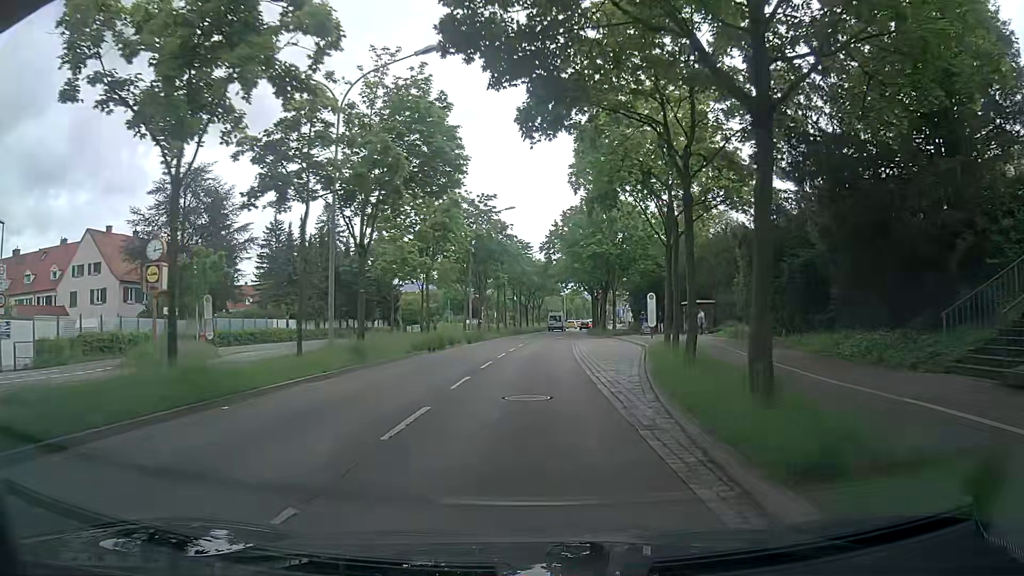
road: primary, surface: asphalt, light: Day
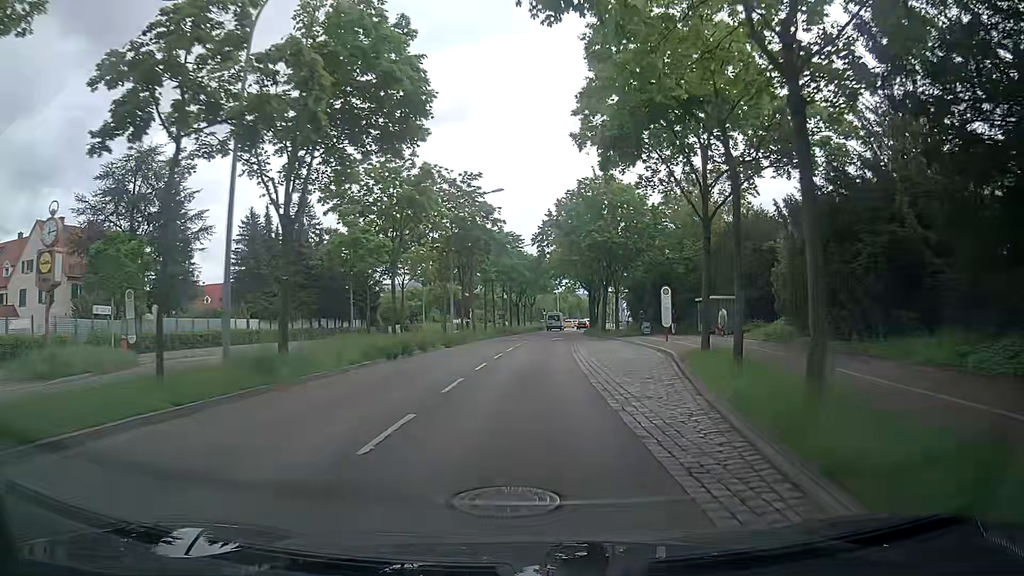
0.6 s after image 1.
(+0.1, +6.9) m; +1°
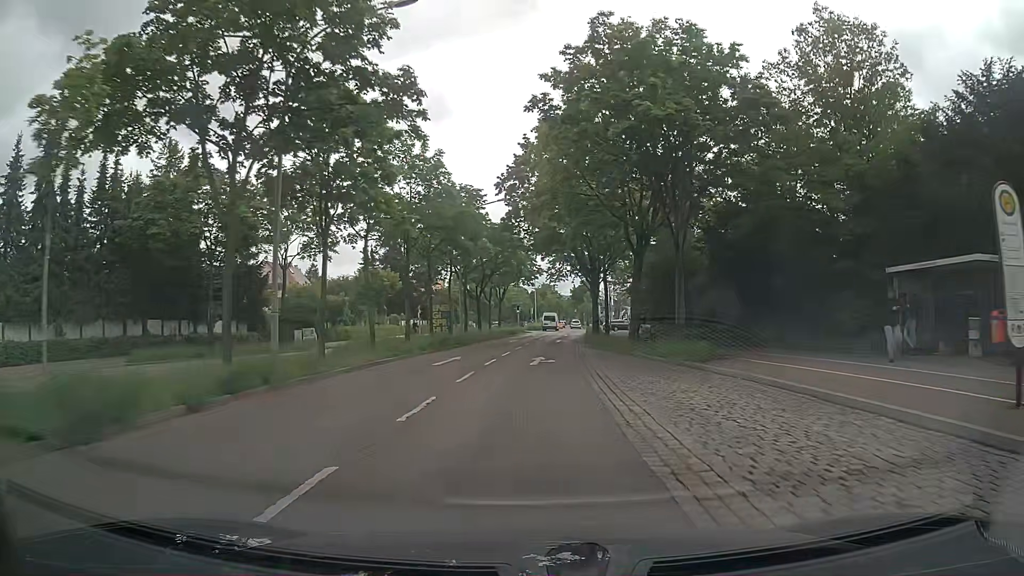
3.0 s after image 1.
(+0.3, +27.6) m; +1°
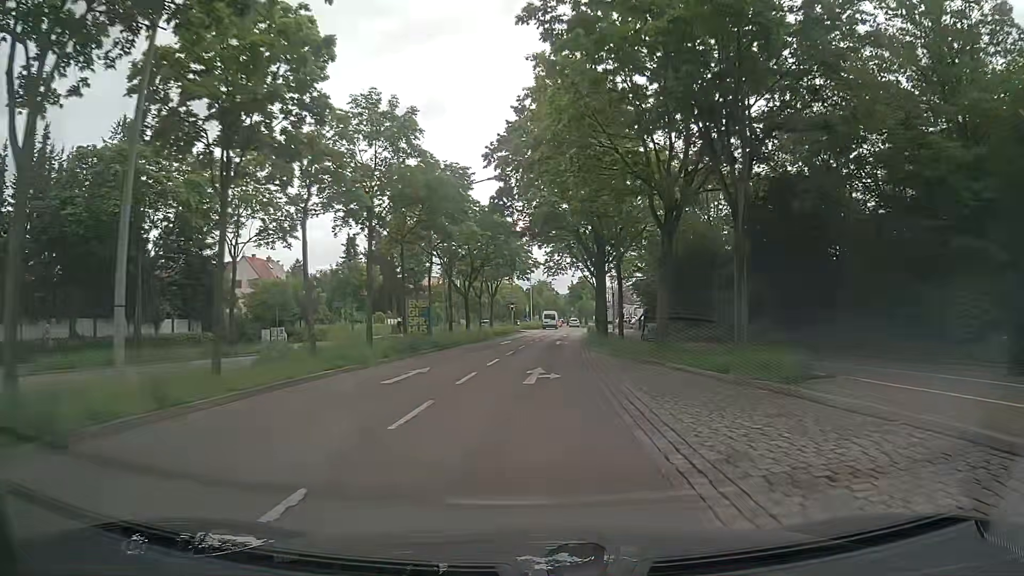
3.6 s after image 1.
(+0.1, +6.9) m; +1°
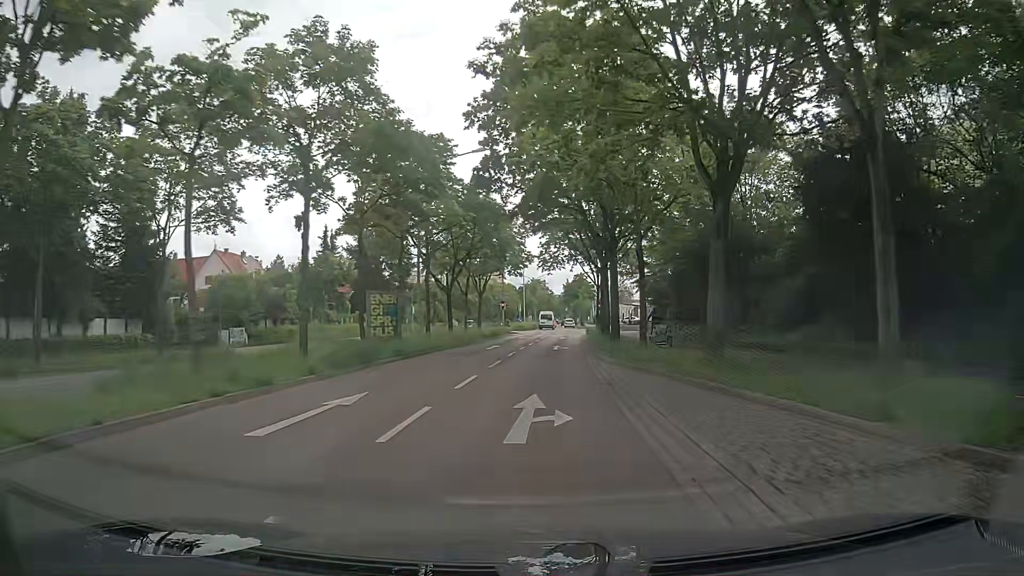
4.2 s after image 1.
(0.0, +6.9) m; 0°
